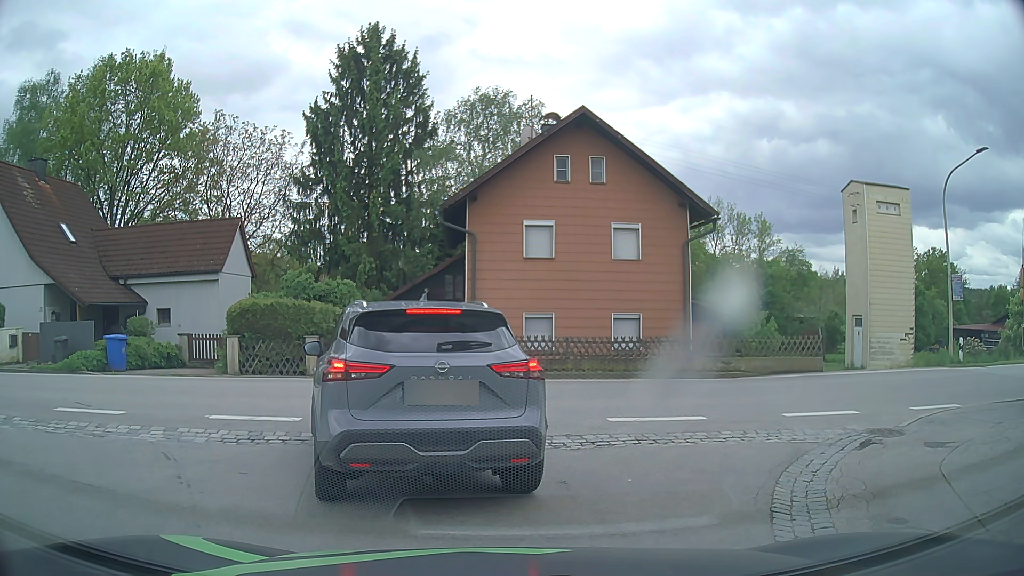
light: Day
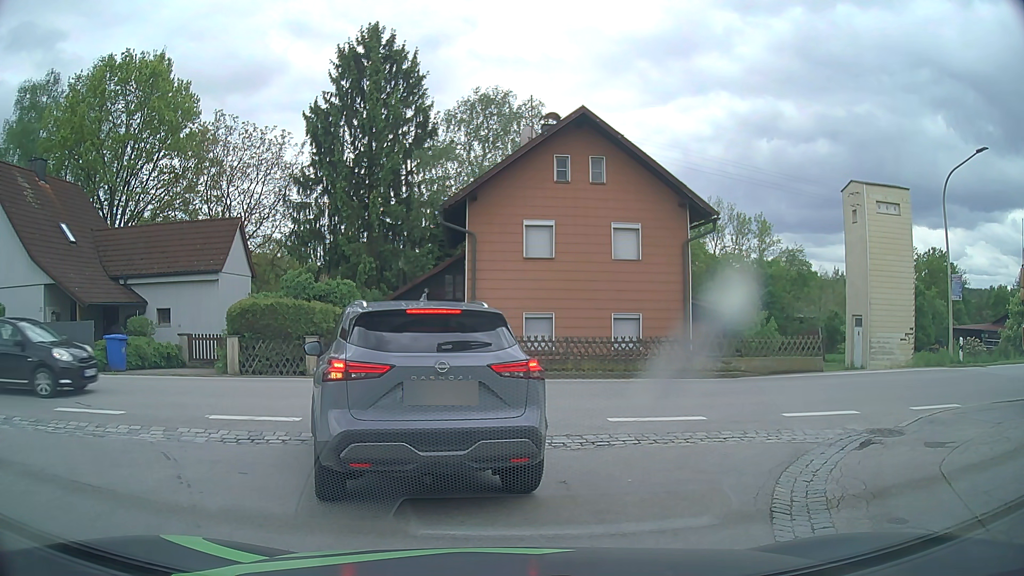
(0.0, 0.0) m; 0°
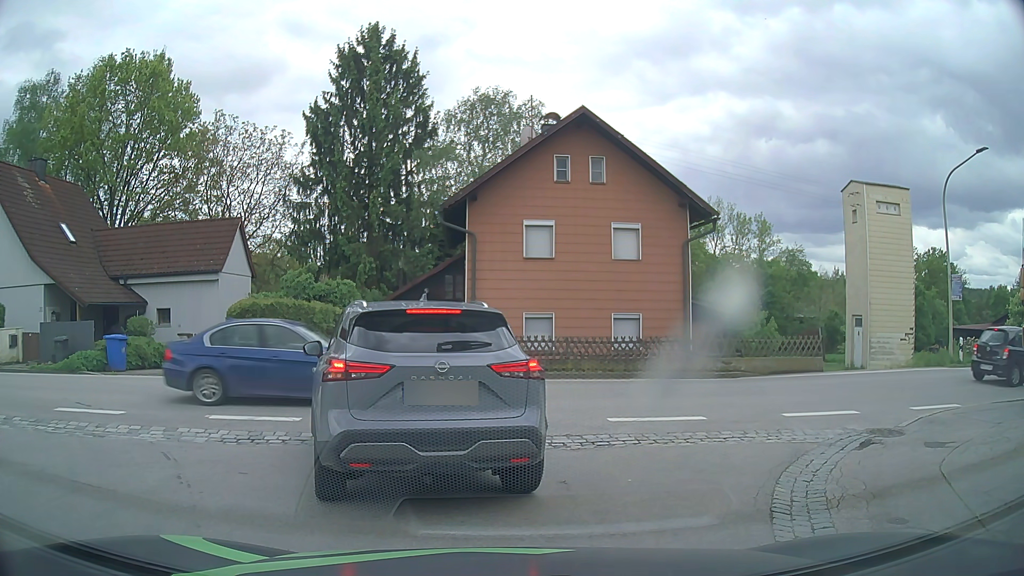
(0.0, 0.0) m; 0°
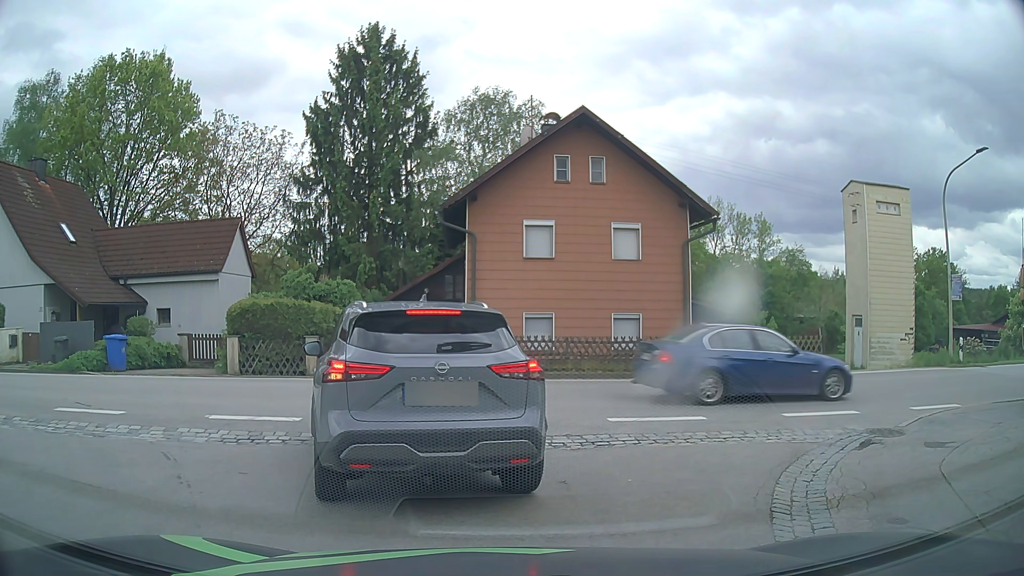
(0.0, 0.0) m; 0°
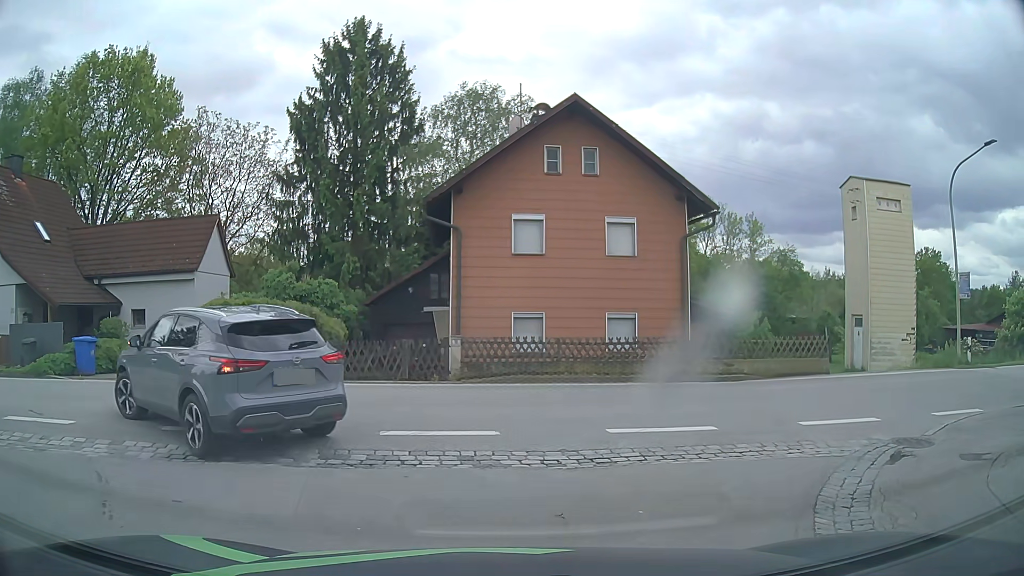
(0.0, +1.2) m; 0°
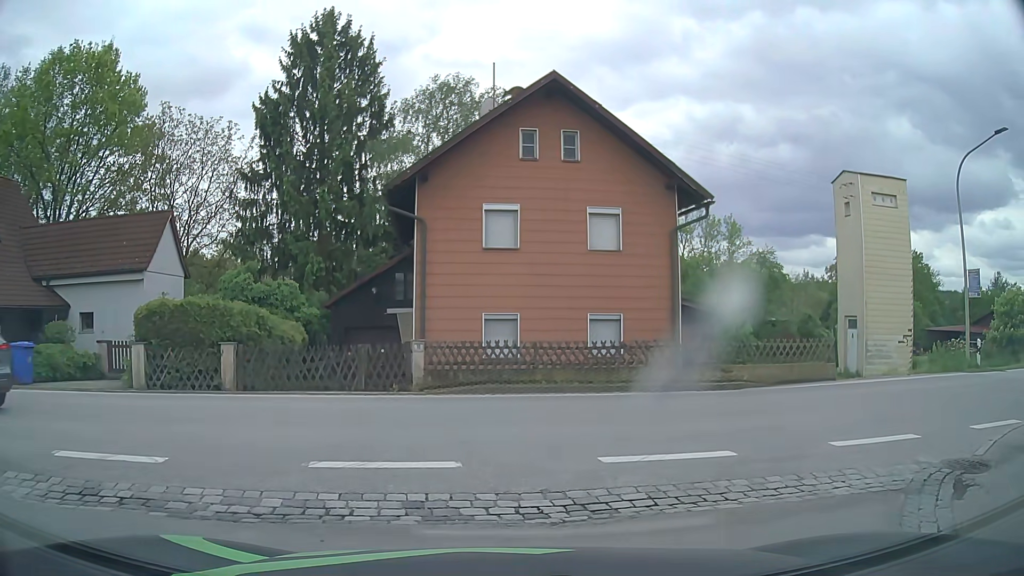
(+0.1, +2.0) m; +3°
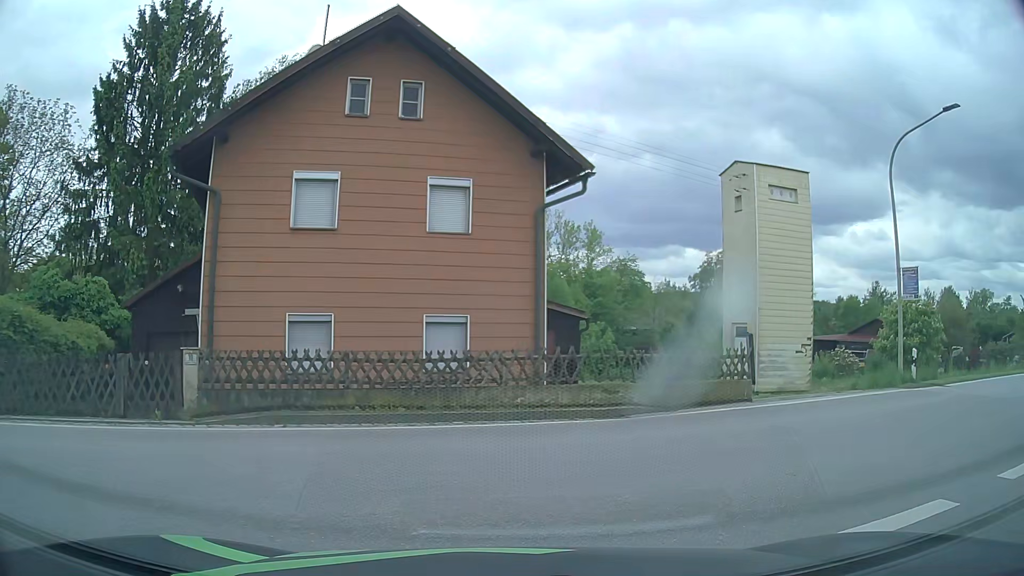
(+0.5, +4.0) m; +13°
